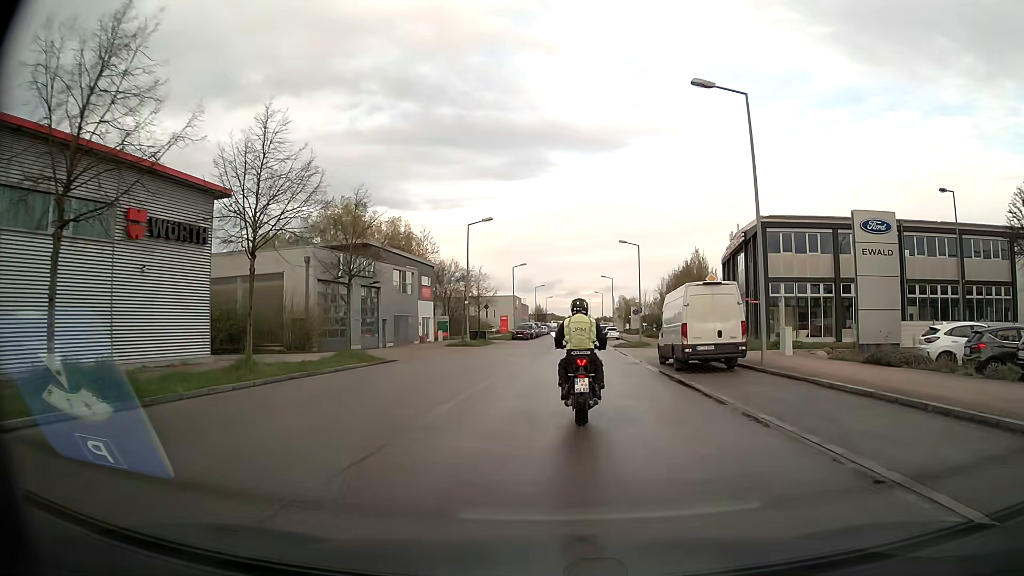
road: residential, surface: asphalt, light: Day
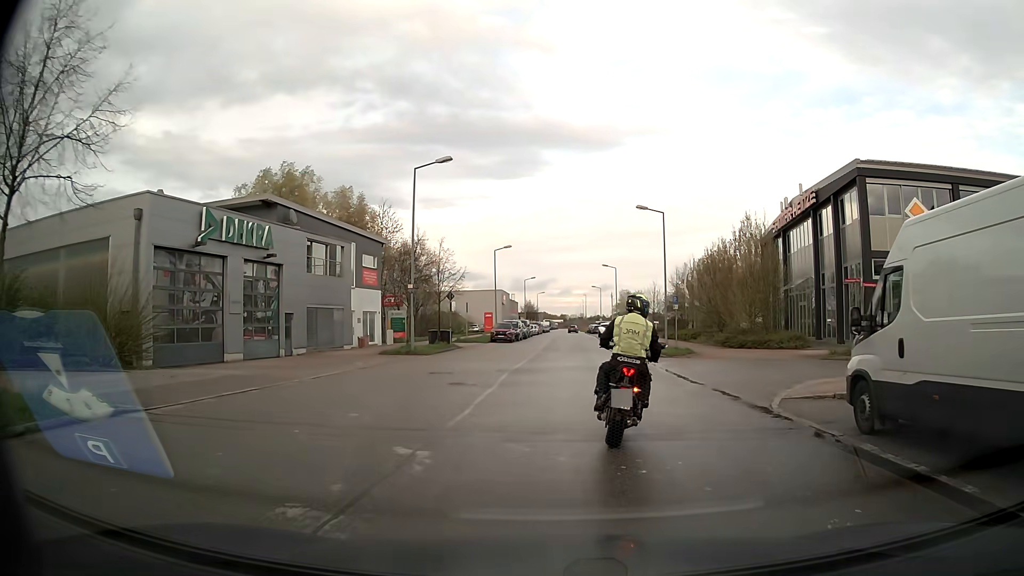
(+0.1, +17.4) m; 0°
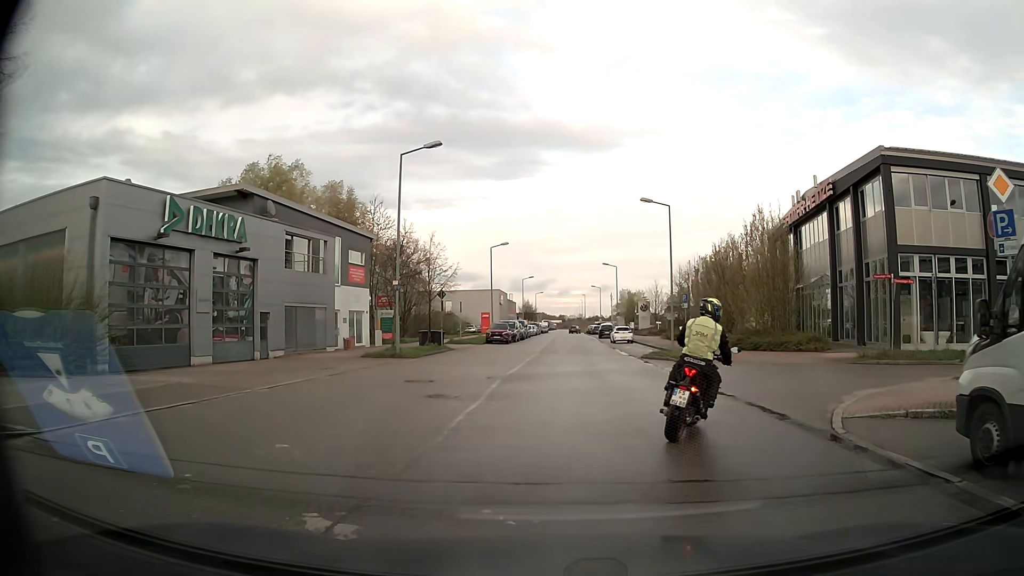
(0.0, +2.8) m; +1°
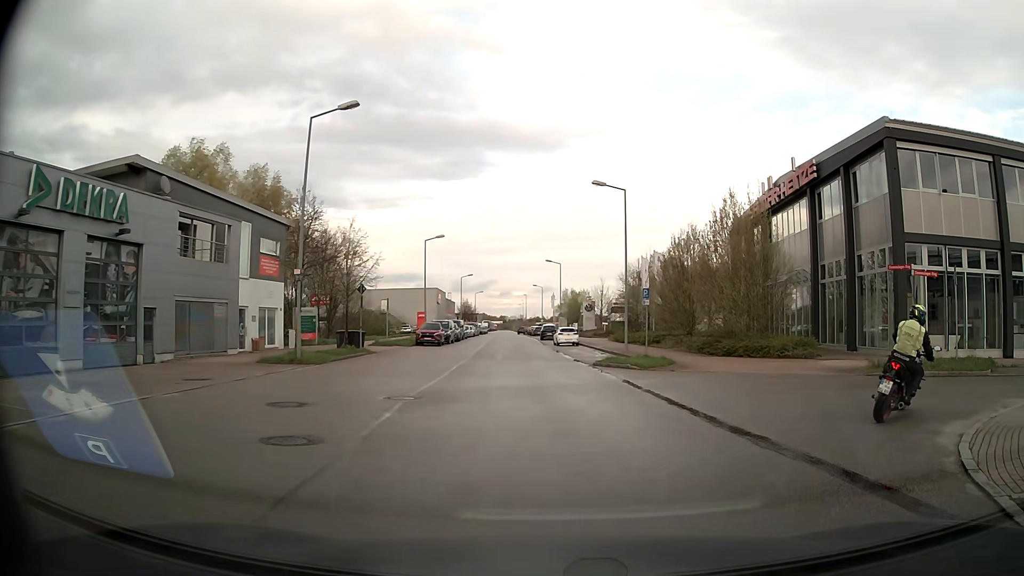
(0.0, +5.4) m; +3°
